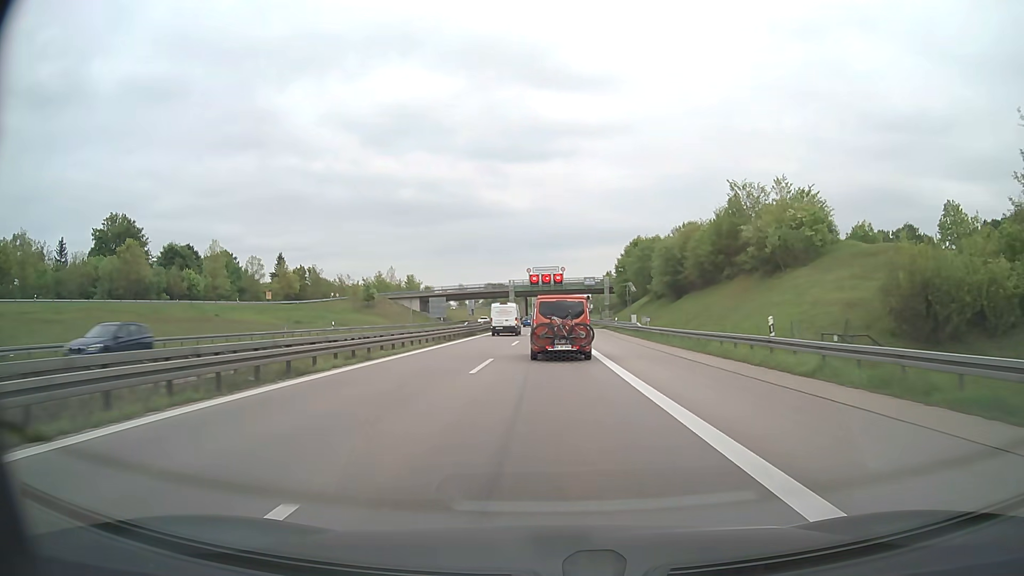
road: motorway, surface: asphalt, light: Day
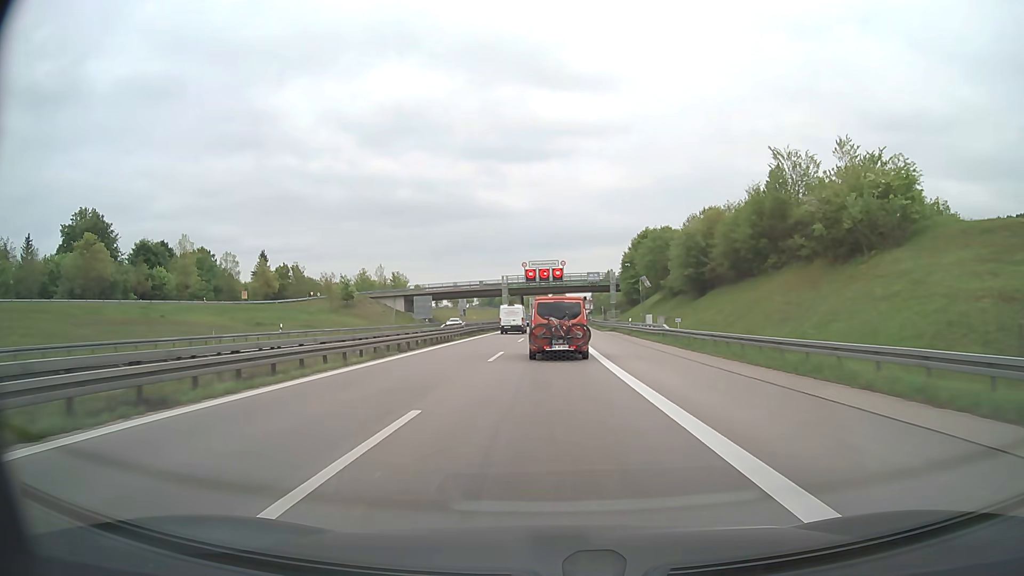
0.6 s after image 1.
(0.0, +13.0) m; 0°
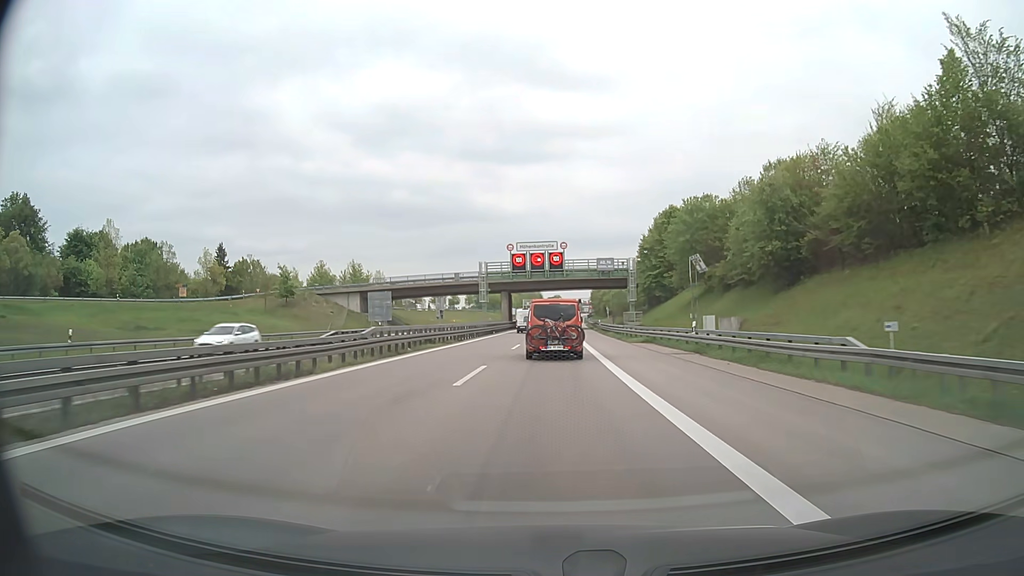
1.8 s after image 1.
(+0.1, +26.3) m; 0°
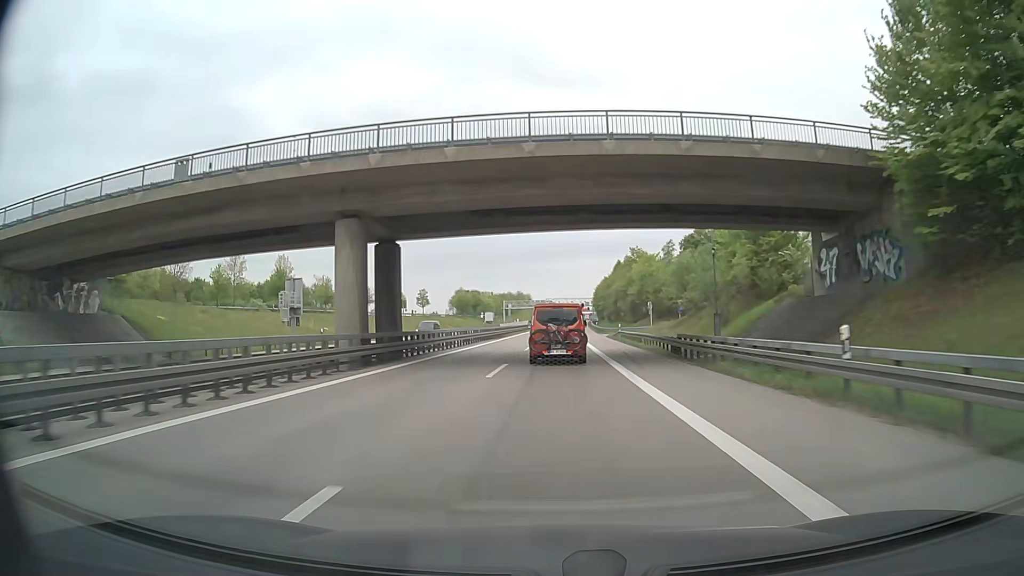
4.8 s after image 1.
(+1.0, +69.6) m; +1°
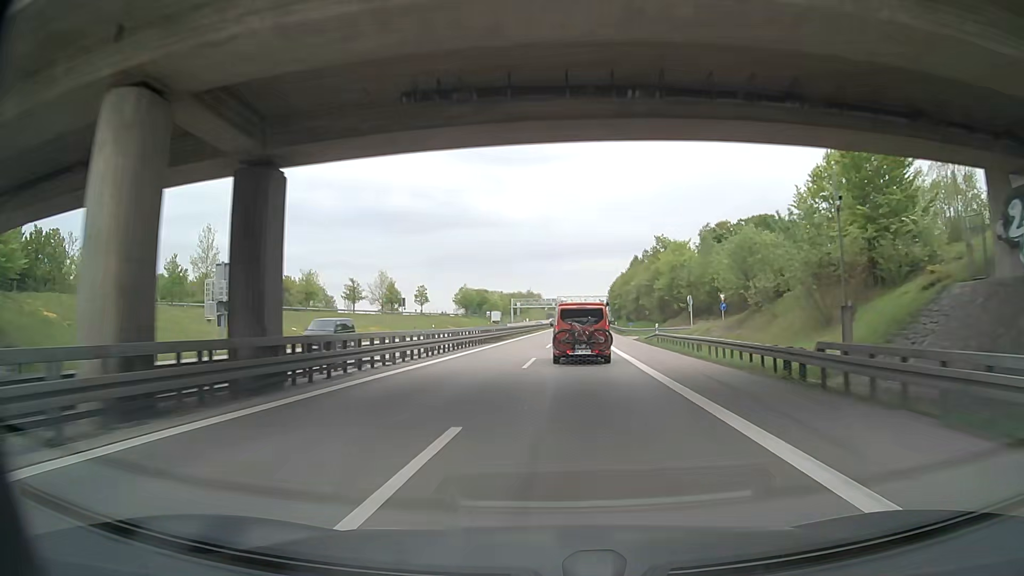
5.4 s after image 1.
(-0.2, +15.0) m; -1°
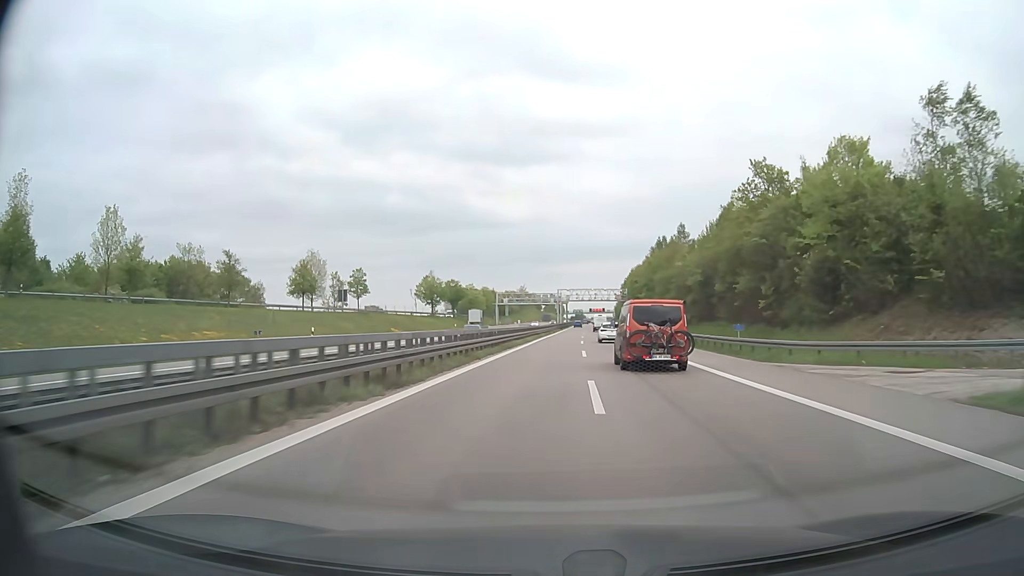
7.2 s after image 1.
(+0.1, +47.6) m; 0°
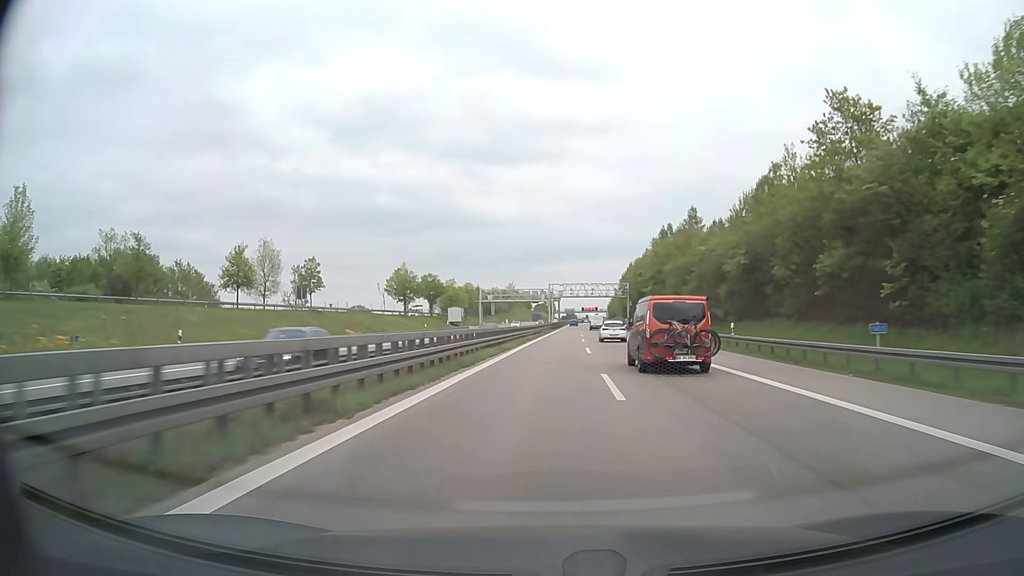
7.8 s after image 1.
(+0.1, +16.6) m; +1°
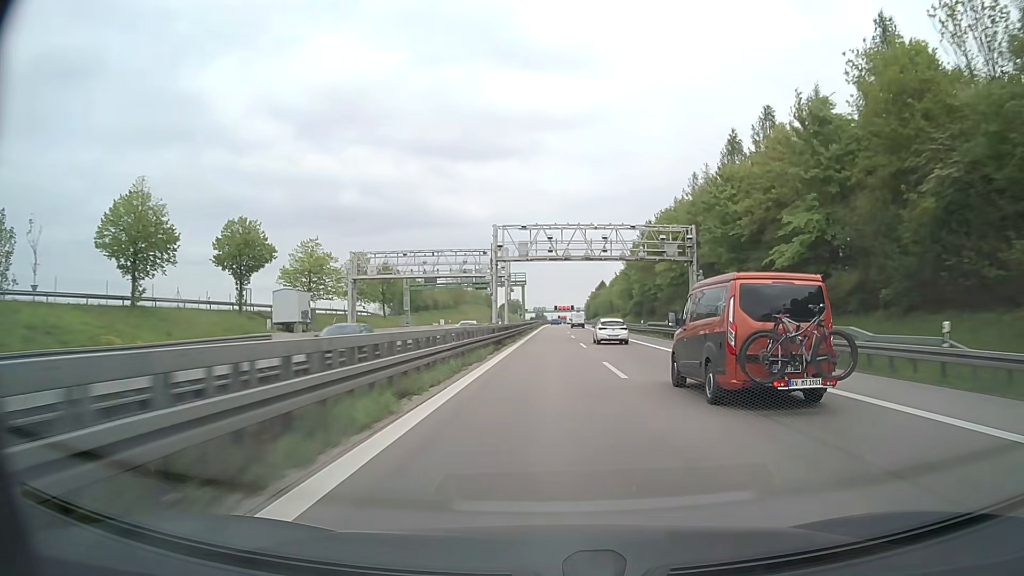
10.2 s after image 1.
(+1.8, +69.2) m; +3°
(0, +10) (0, +20) (0, +30) (0, +40) (0, +50) (0, +60) (0, +70) (+1, +80) (+1, +90) (+1, +100) m
